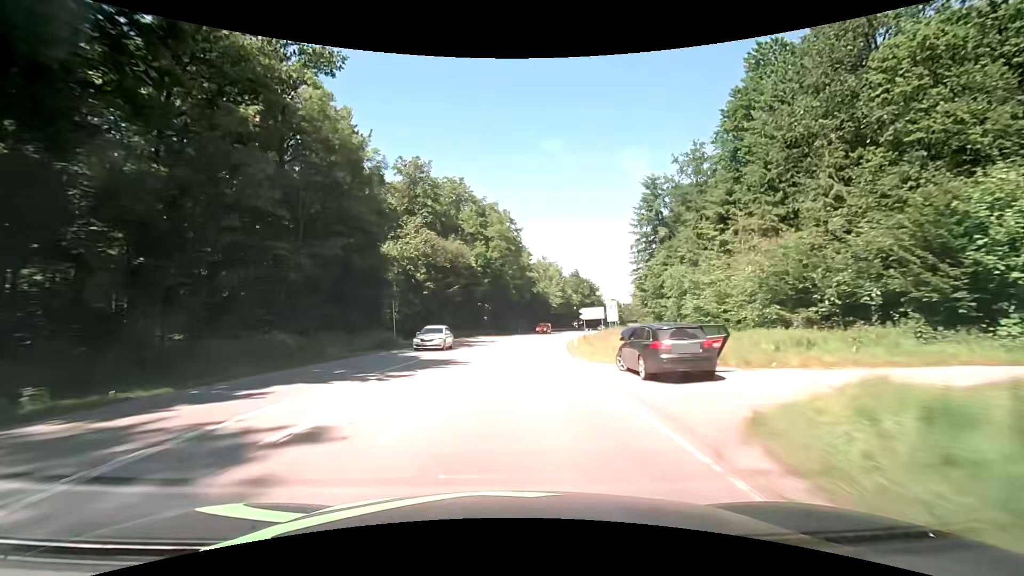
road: secondary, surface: asphalt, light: Day
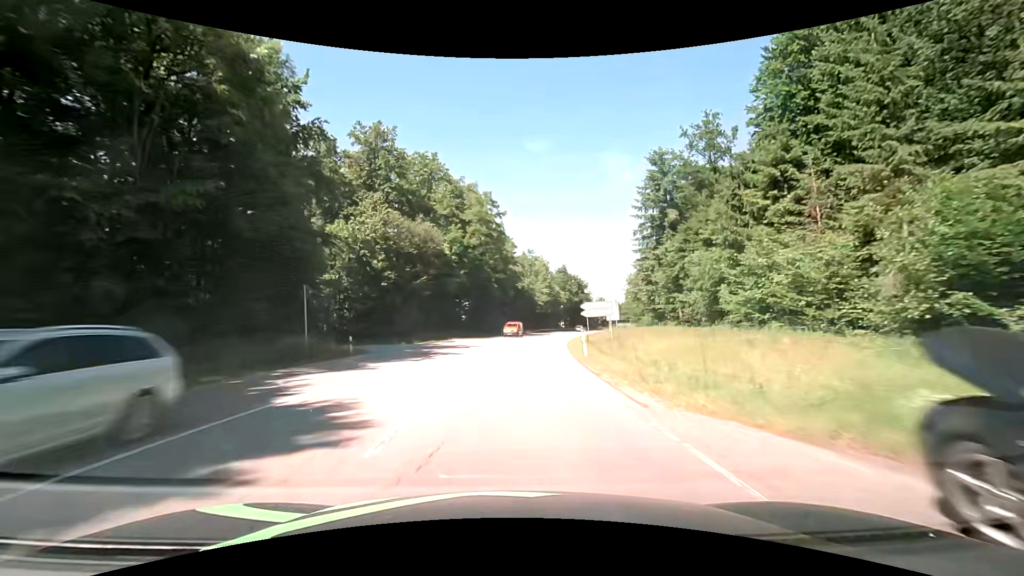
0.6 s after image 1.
(+0.2, +12.5) m; +2°
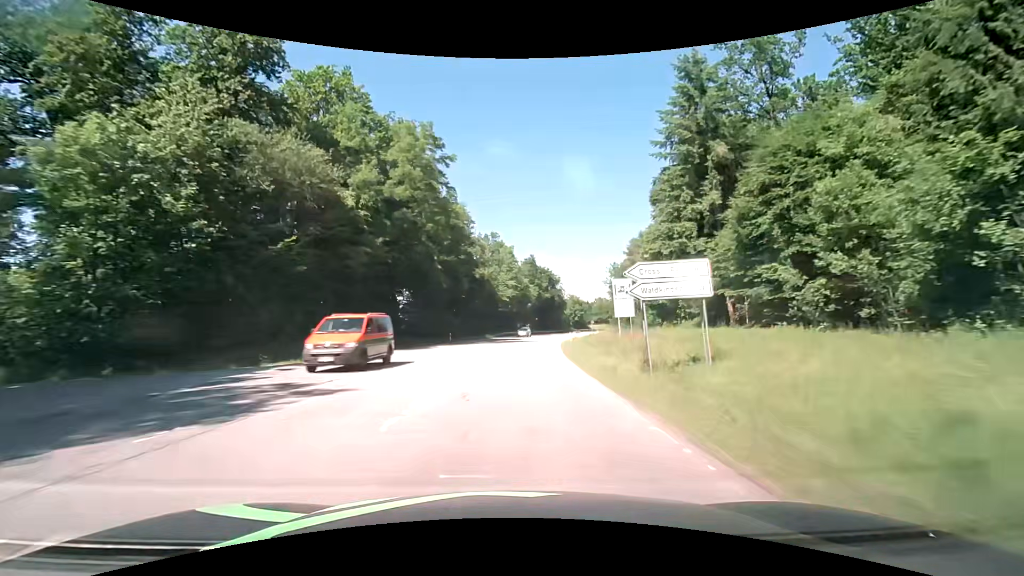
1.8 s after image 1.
(+1.1, +25.0) m; +4°
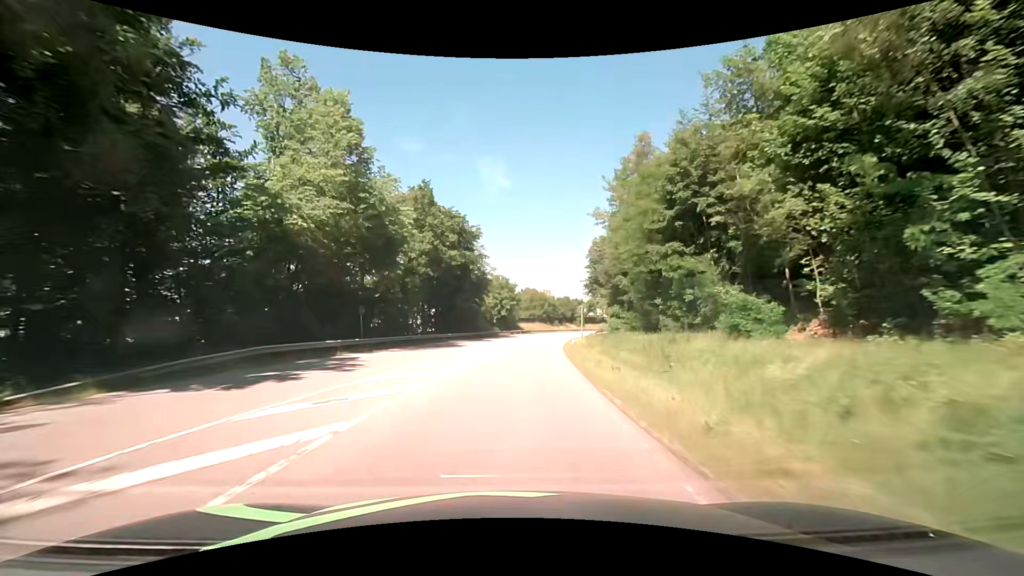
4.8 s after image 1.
(+5.7, +62.3) m; +10°
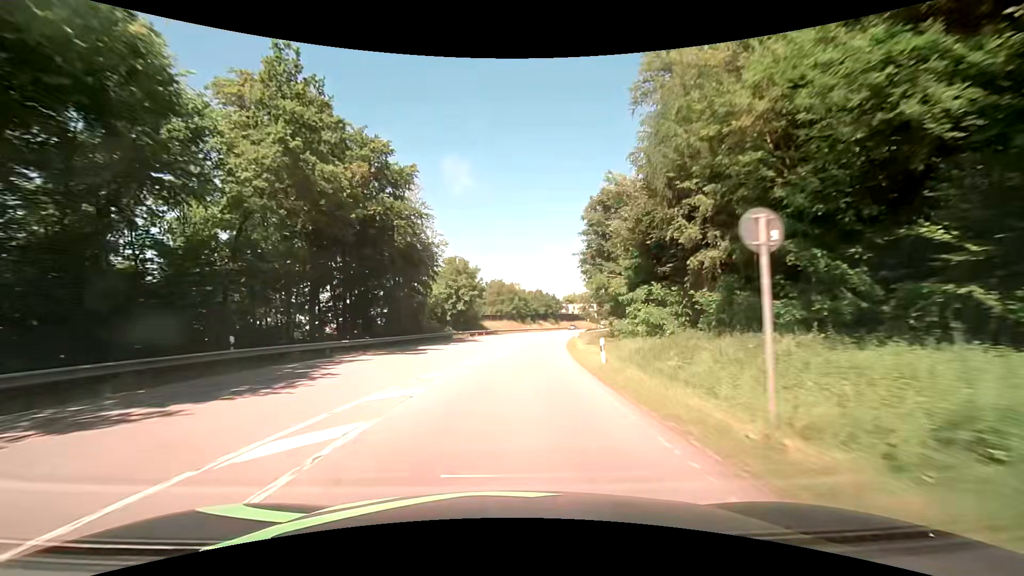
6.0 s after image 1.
(+1.0, +25.1) m; +4°
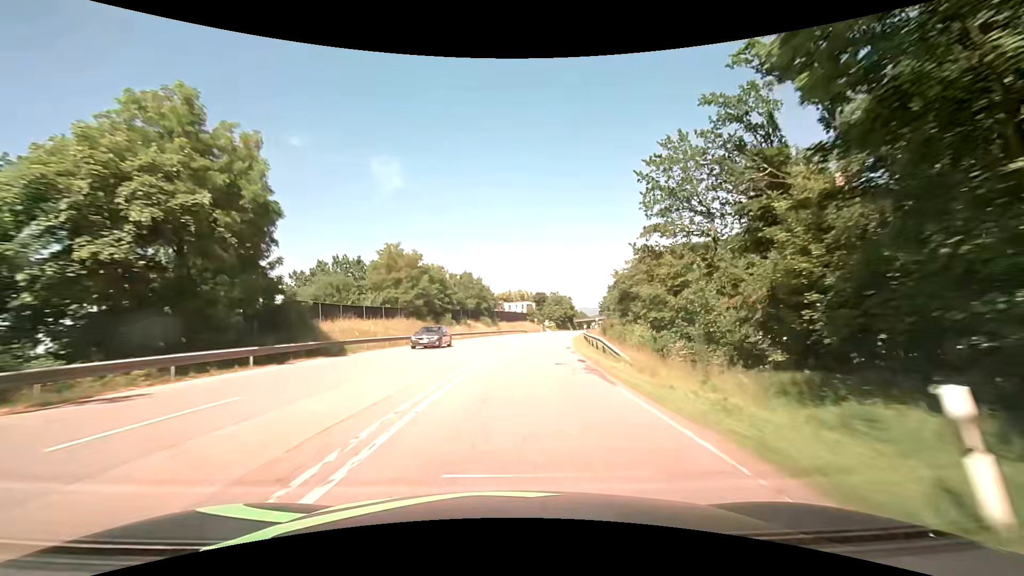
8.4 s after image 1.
(+3.4, +50.0) m; +8°
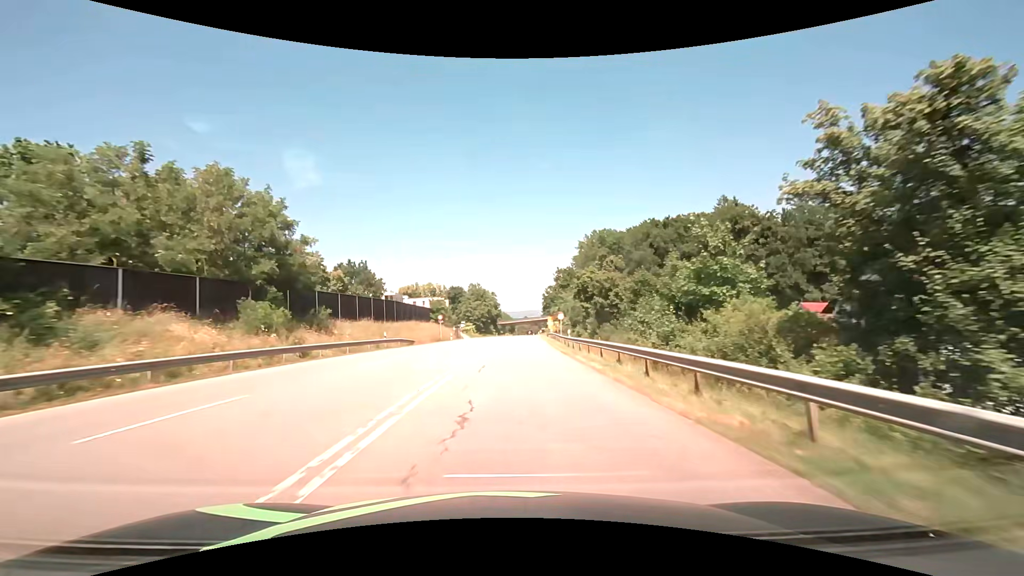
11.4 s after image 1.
(+4.8, +58.5) m; +9°
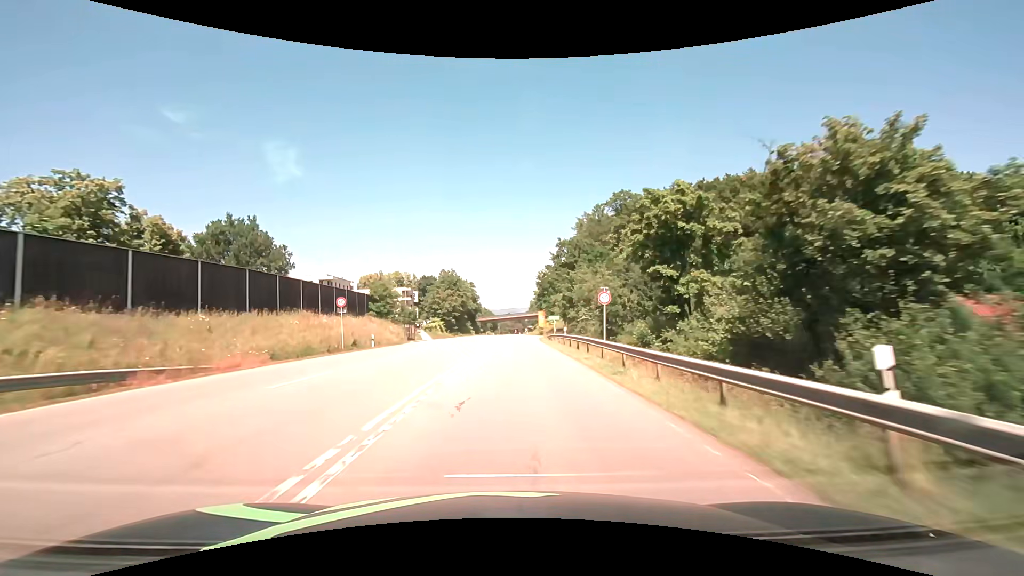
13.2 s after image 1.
(+0.6, +33.5) m; +2°
(0, +10) (0, +20) (0, +30) (0, +40) (+1, +50) (+1, +60) (+1, +70) (+1, +80) (+1, +90) (+1, +100) m
